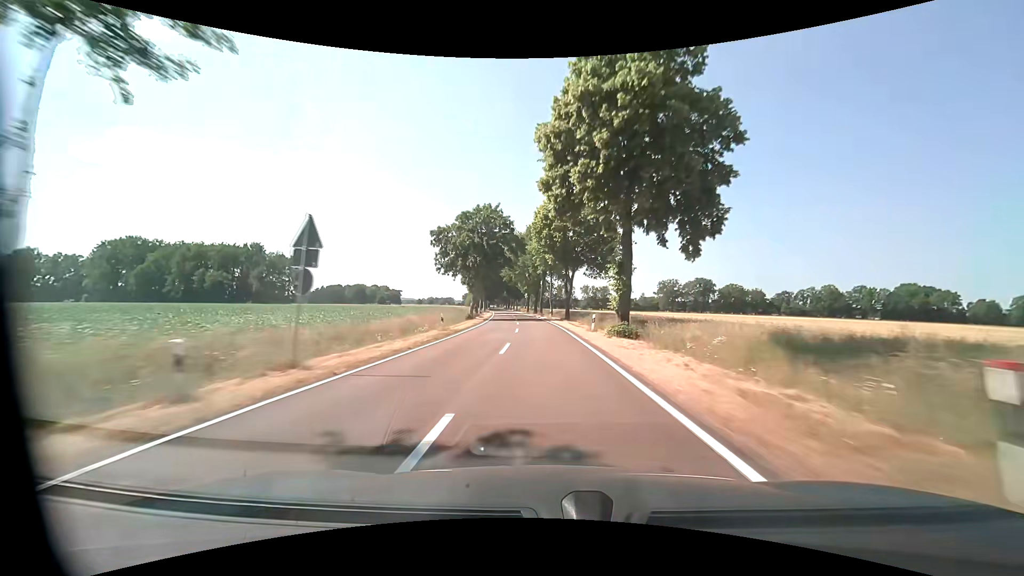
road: tertiary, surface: asphalt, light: Day
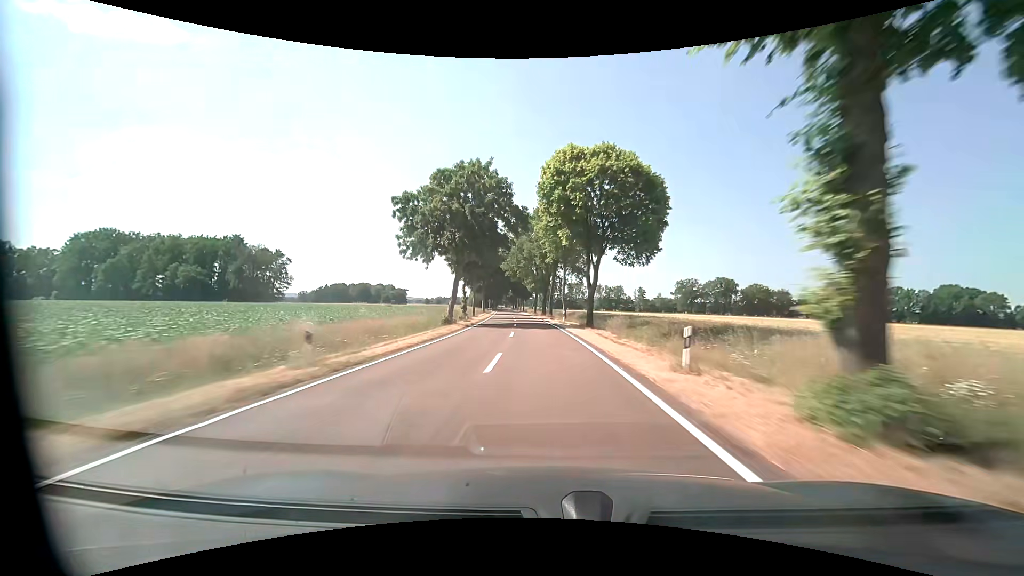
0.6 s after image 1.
(-0.2, +16.5) m; -1°
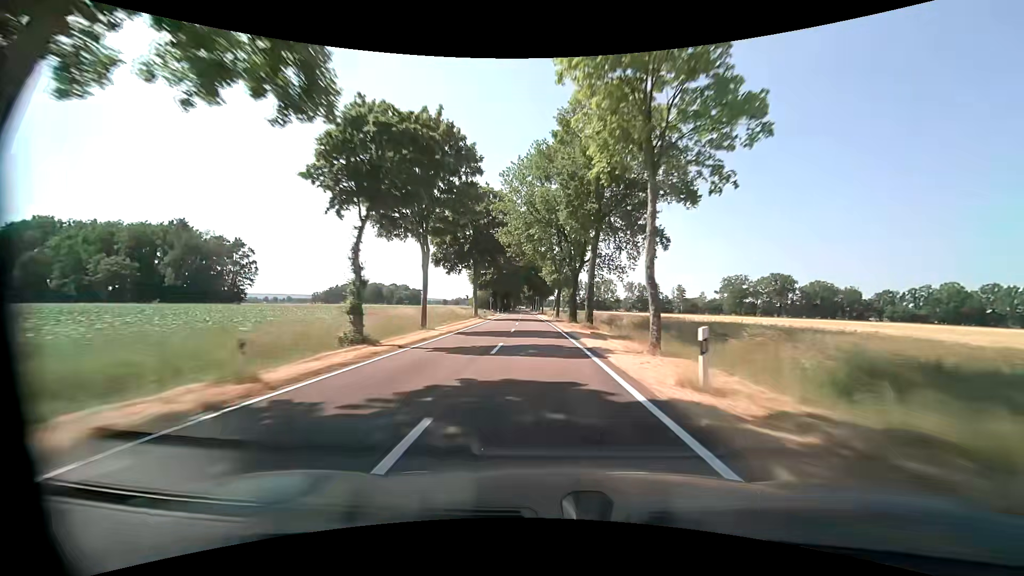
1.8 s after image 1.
(-0.6, +33.0) m; -2°
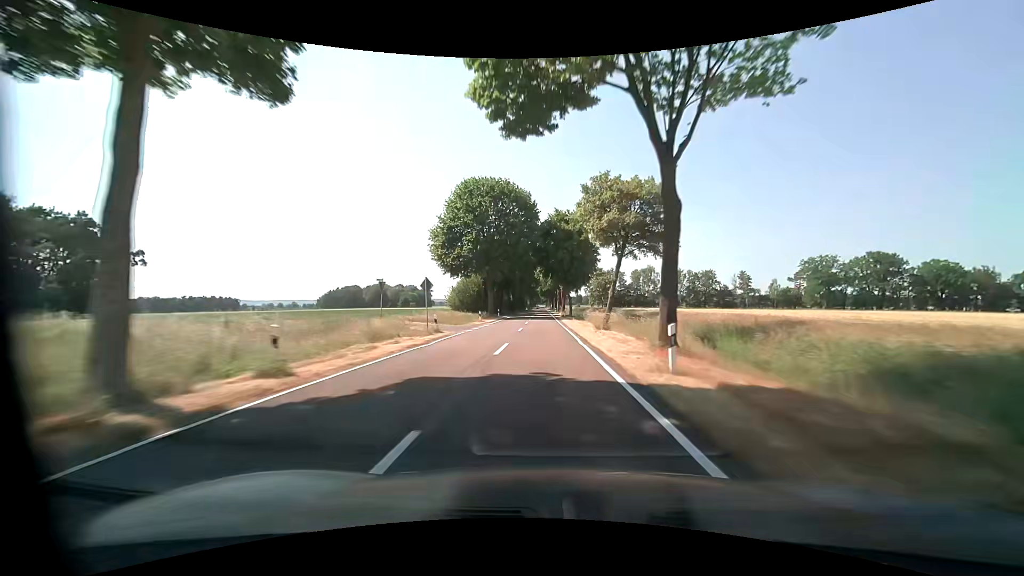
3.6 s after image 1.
(-1.2, +49.7) m; -2°
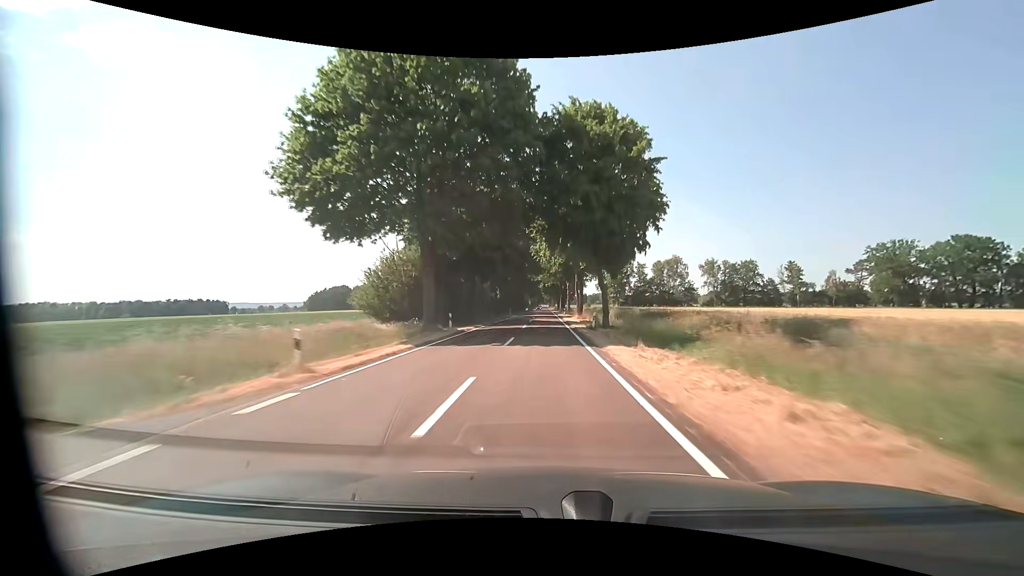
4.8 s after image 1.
(-0.2, +33.2) m; -1°
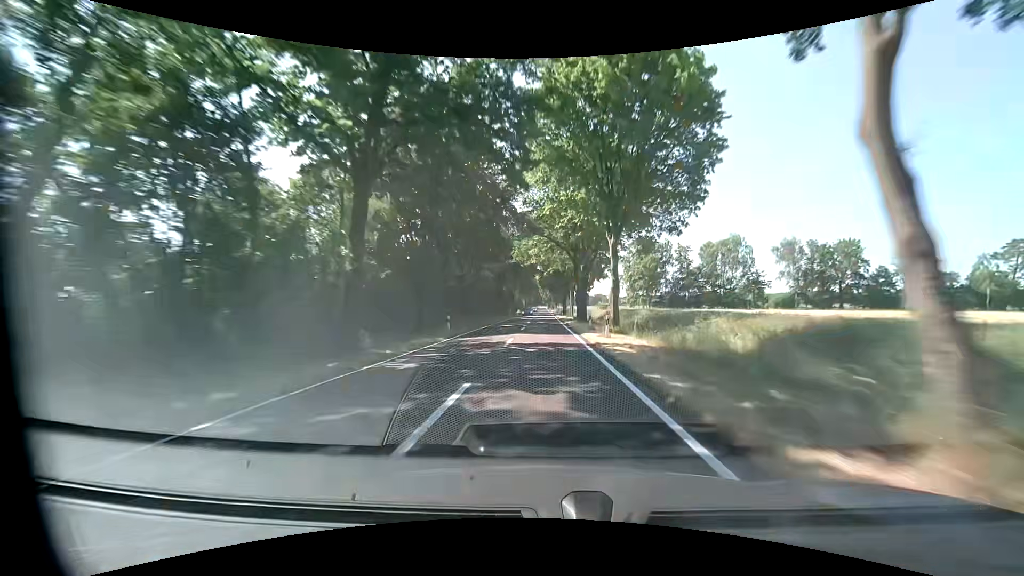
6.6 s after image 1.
(+0.2, +49.8) m; 0°
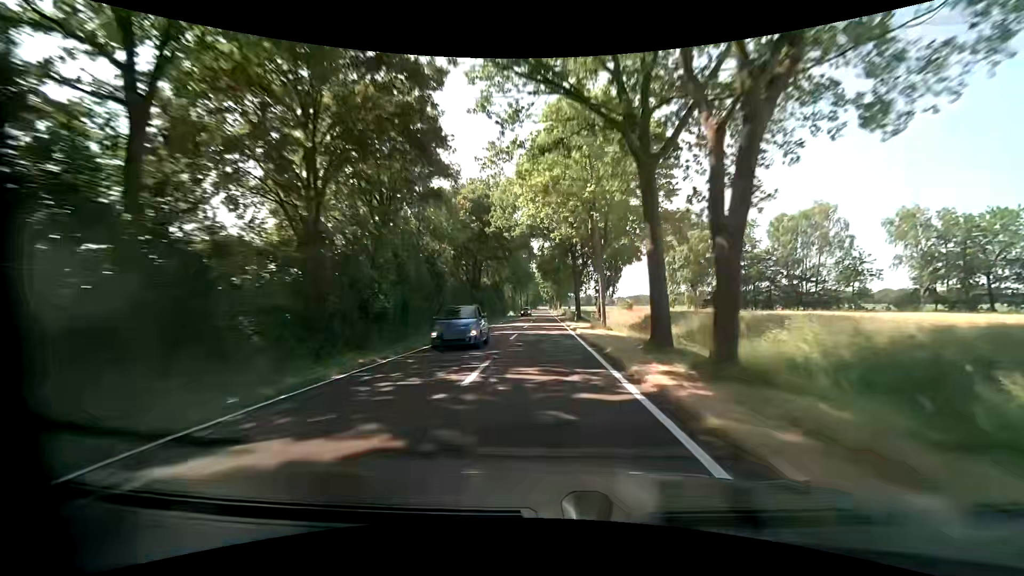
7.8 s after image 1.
(0.0, +33.2) m; 0°
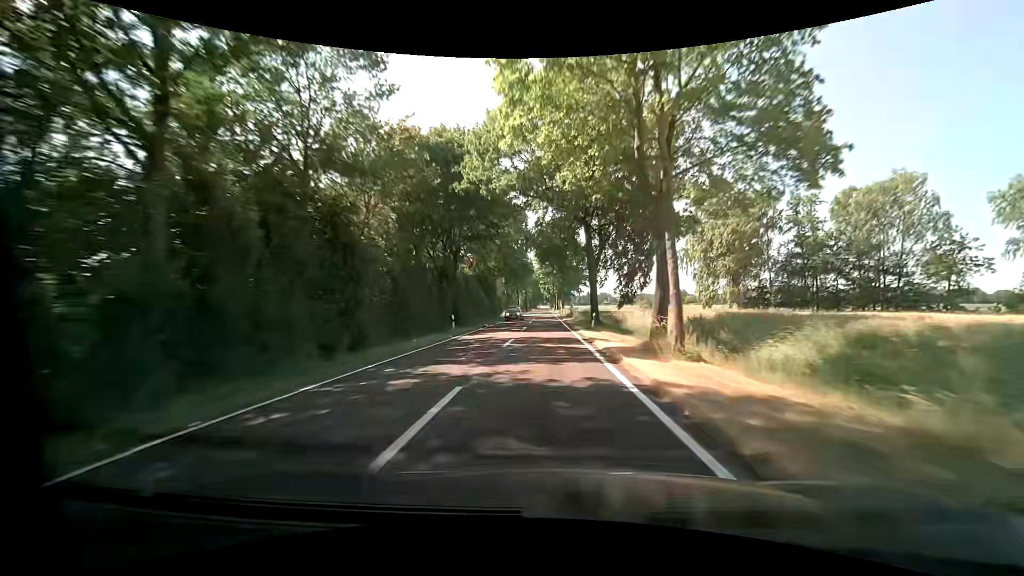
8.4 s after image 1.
(-0.1, +16.6) m; 0°
(0, +10) (0, +20) (0, +30) (0, +40) (0, +50) (0, +60) (0, +70) (0, +80) (0, +90) (0, +100) m
